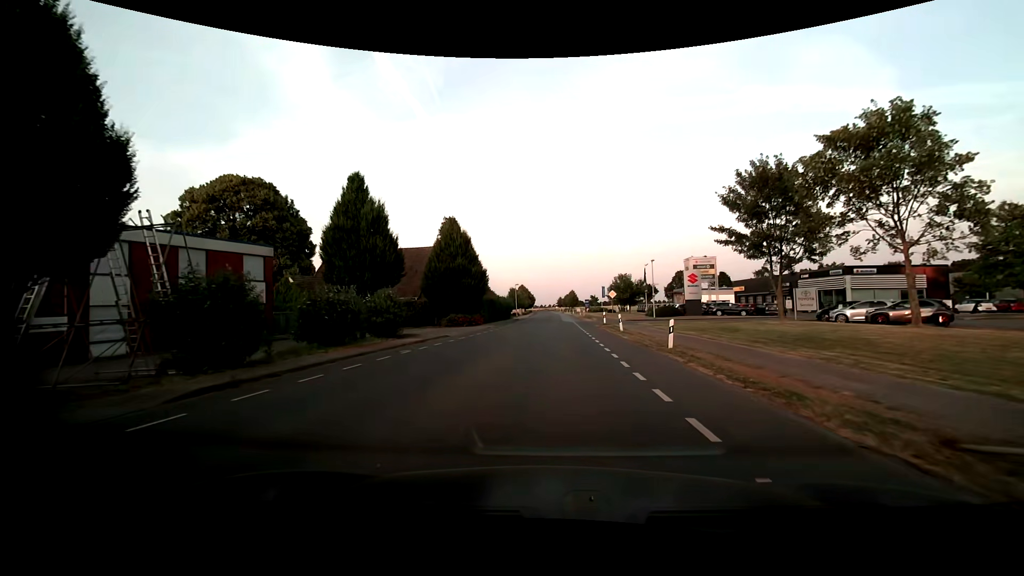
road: unclassified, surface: asphalt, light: Day
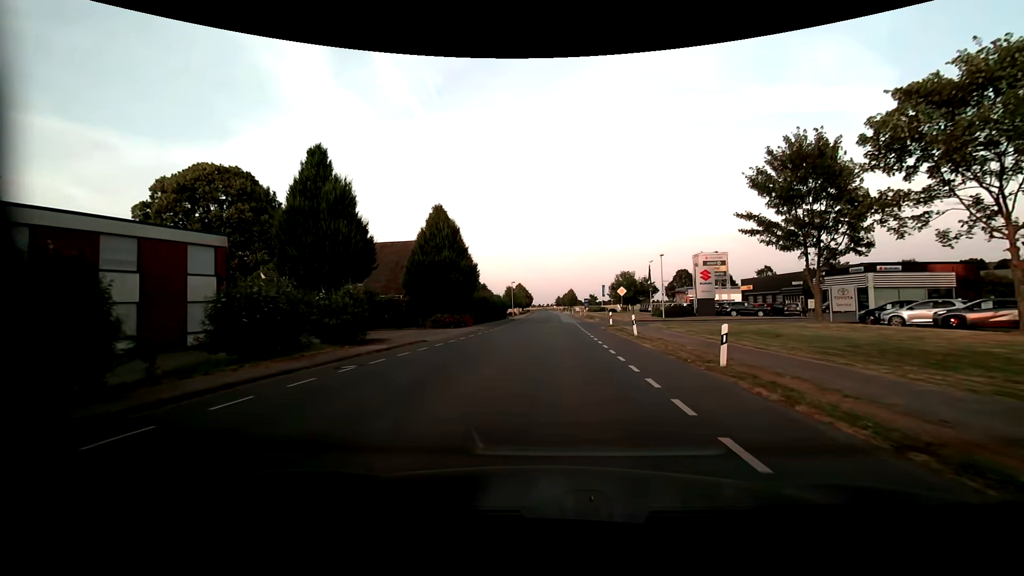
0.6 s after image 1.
(0.0, +5.1) m; 0°
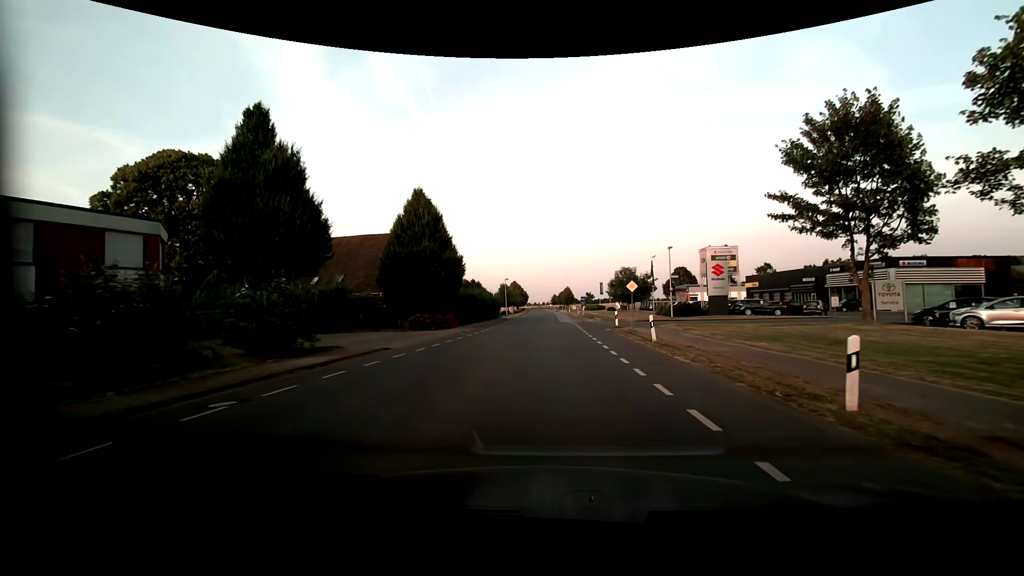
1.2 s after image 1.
(0.0, +5.0) m; +1°
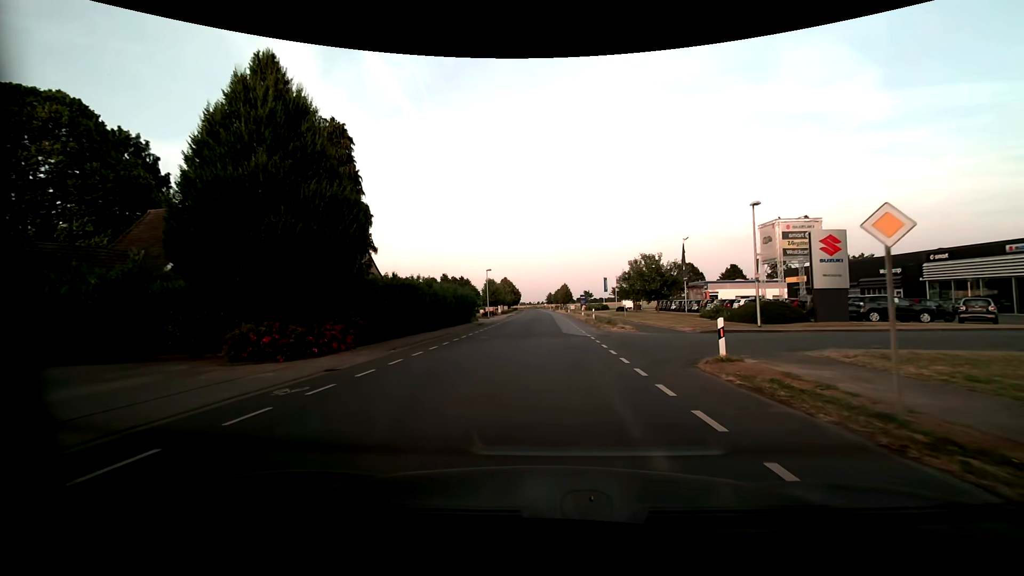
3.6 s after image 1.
(+0.1, +18.8) m; +1°
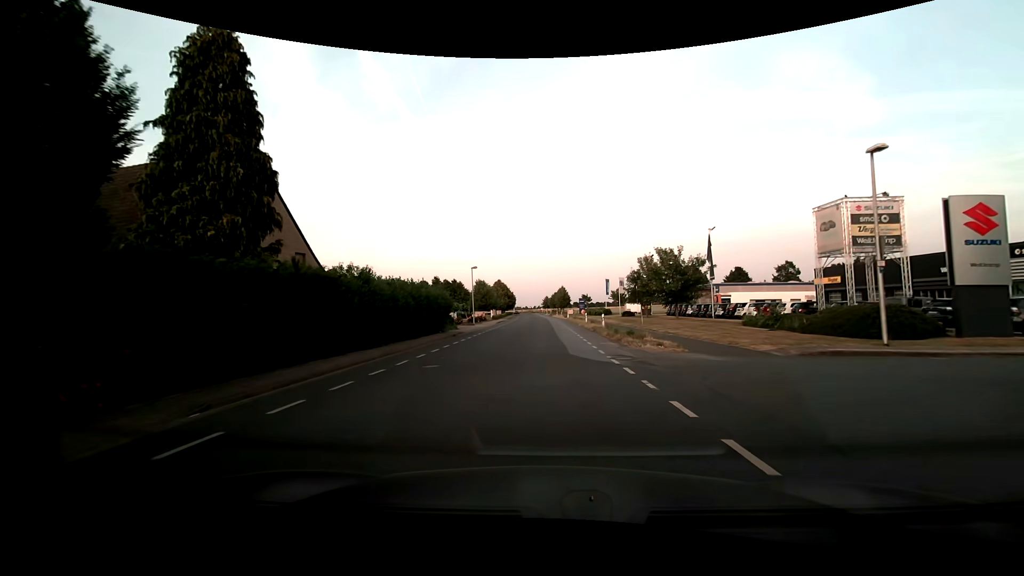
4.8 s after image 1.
(+0.1, +9.8) m; +1°
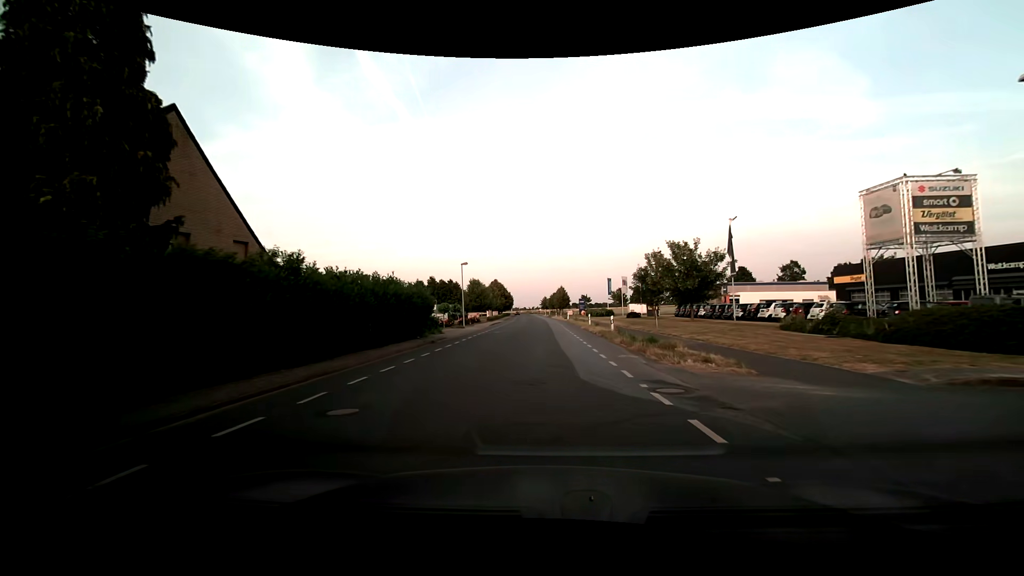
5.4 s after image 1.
(0.0, +5.4) m; 0°
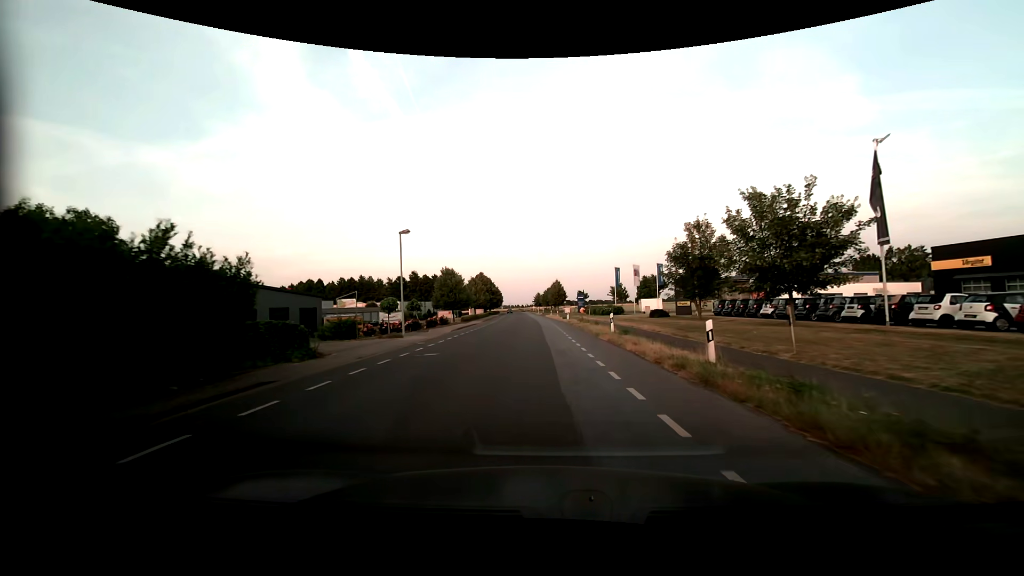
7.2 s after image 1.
(+0.1, +17.9) m; +1°
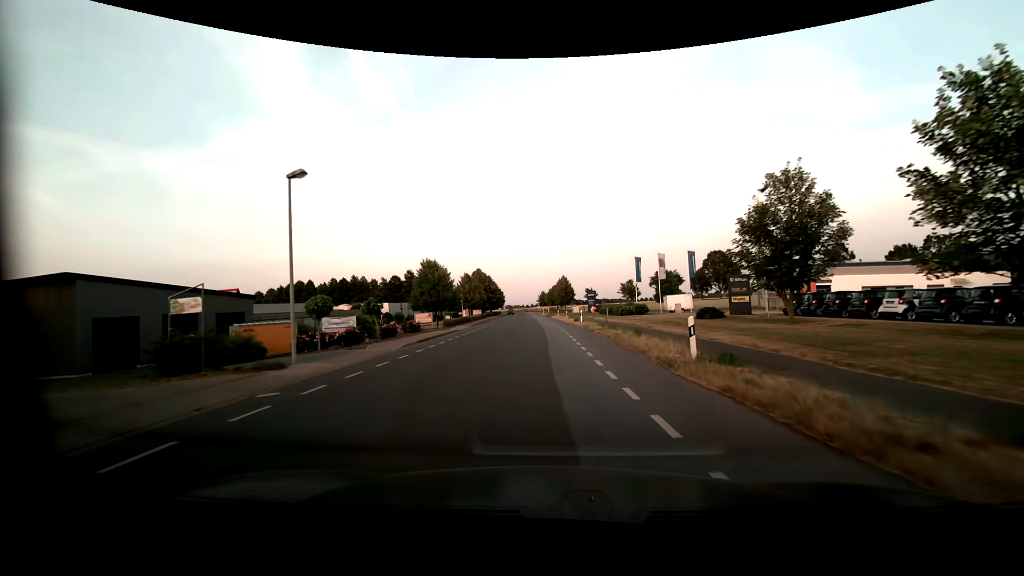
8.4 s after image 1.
(0.0, +12.7) m; 0°
